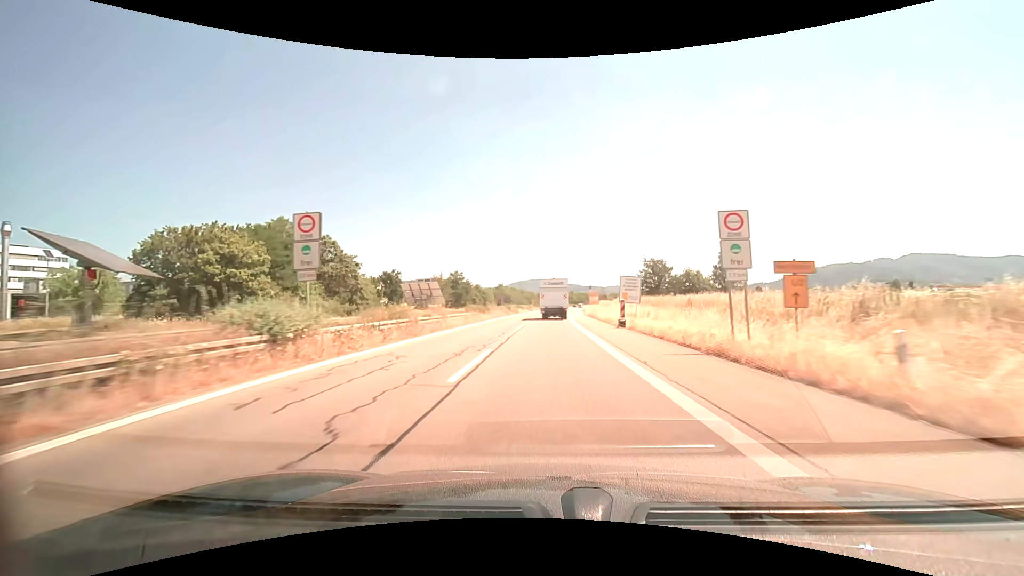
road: trunk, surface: asphalt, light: Day
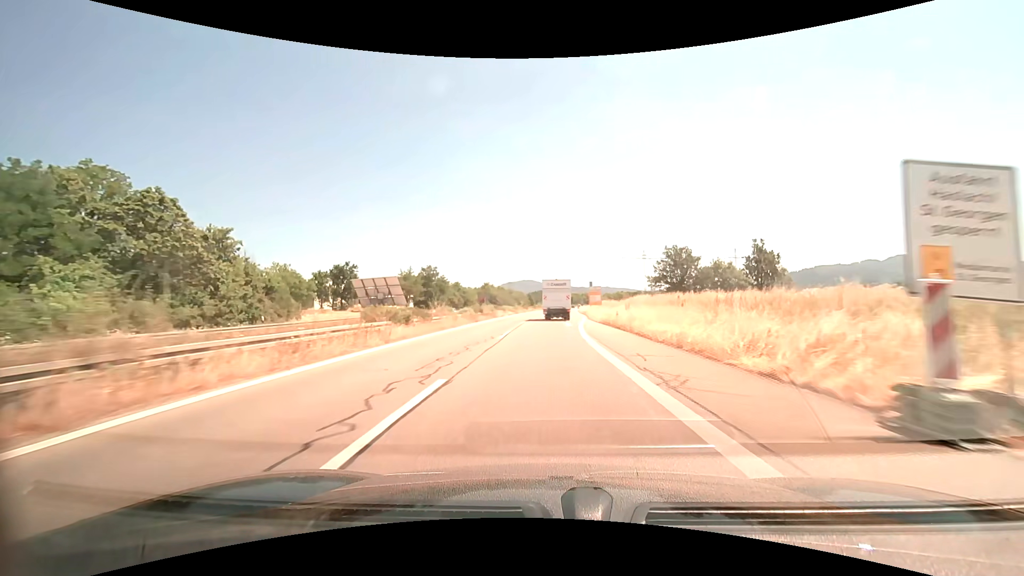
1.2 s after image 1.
(+0.3, +23.8) m; +1°
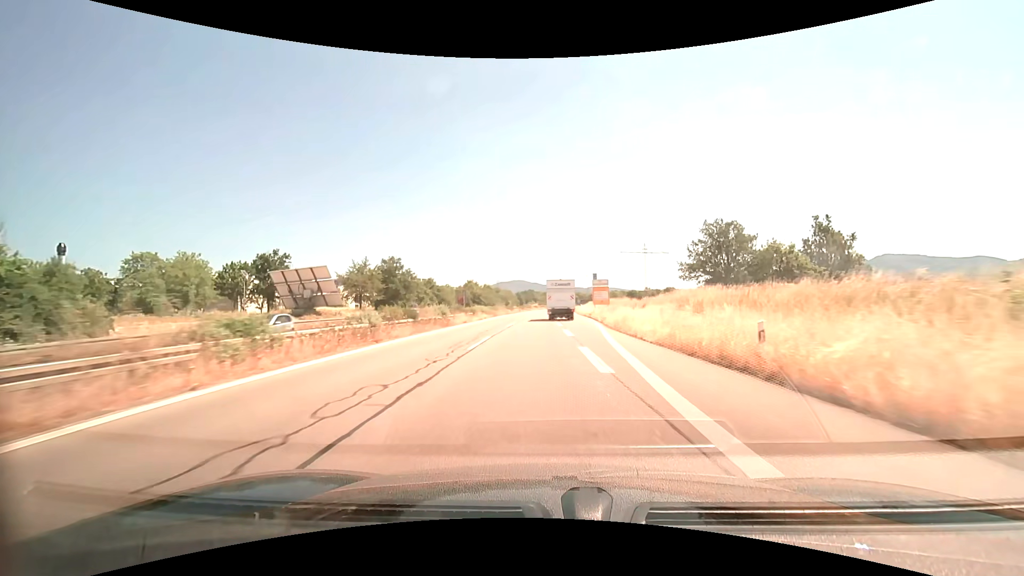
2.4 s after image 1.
(+0.2, +23.7) m; +1°
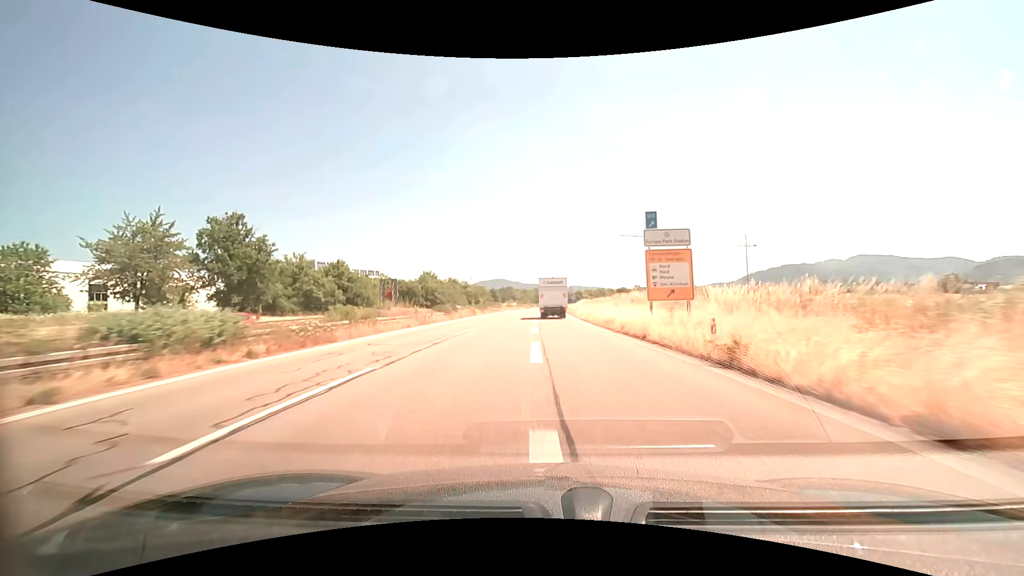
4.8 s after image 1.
(+0.9, +47.1) m; +2°
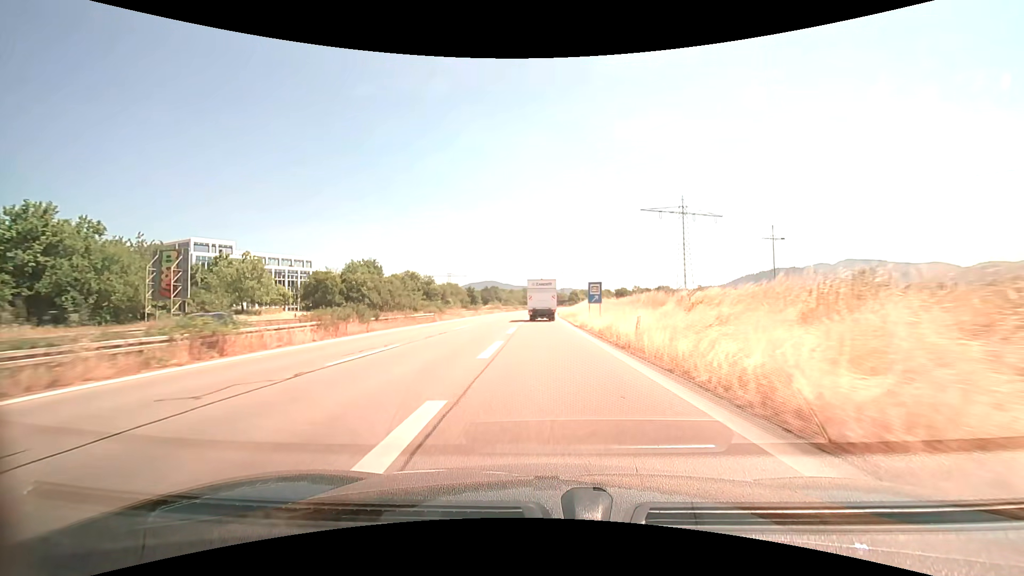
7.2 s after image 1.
(+0.6, +46.6) m; +1°
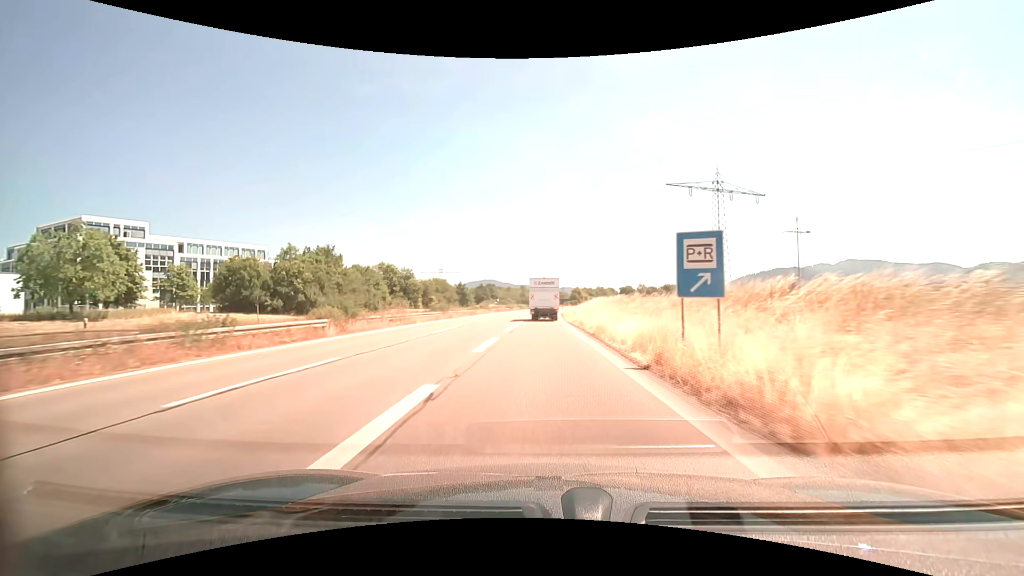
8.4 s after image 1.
(0.0, +22.9) m; 0°
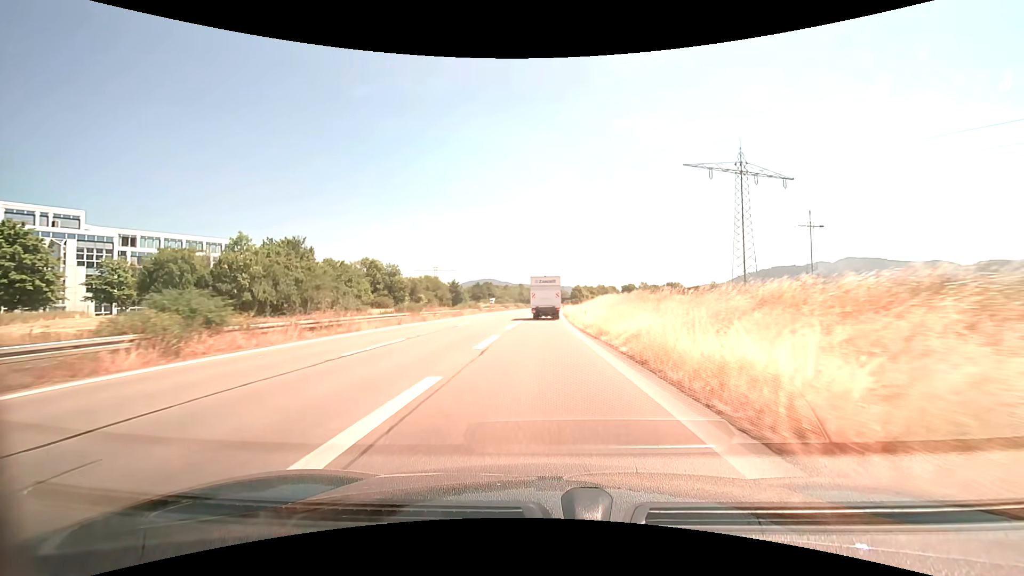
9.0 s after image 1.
(0.0, +11.3) m; 0°
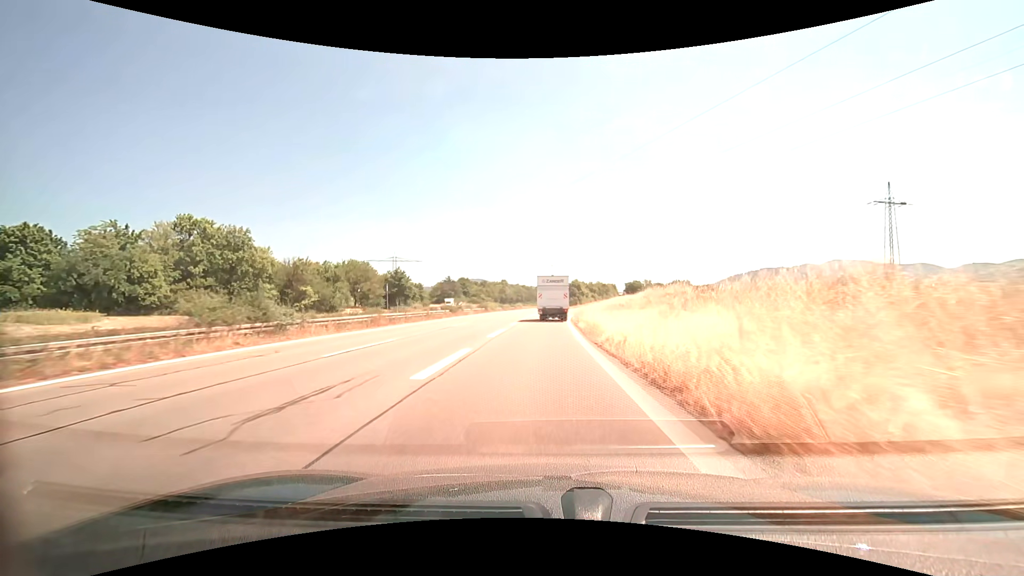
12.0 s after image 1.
(+0.4, +54.5) m; +1°
(0, +10) (0, +20) (0, +30) (+1, +40) (+1, +50) (+2, +60) (+3, +70) (+4, +80) (+5, +90) (+6, +100) m
